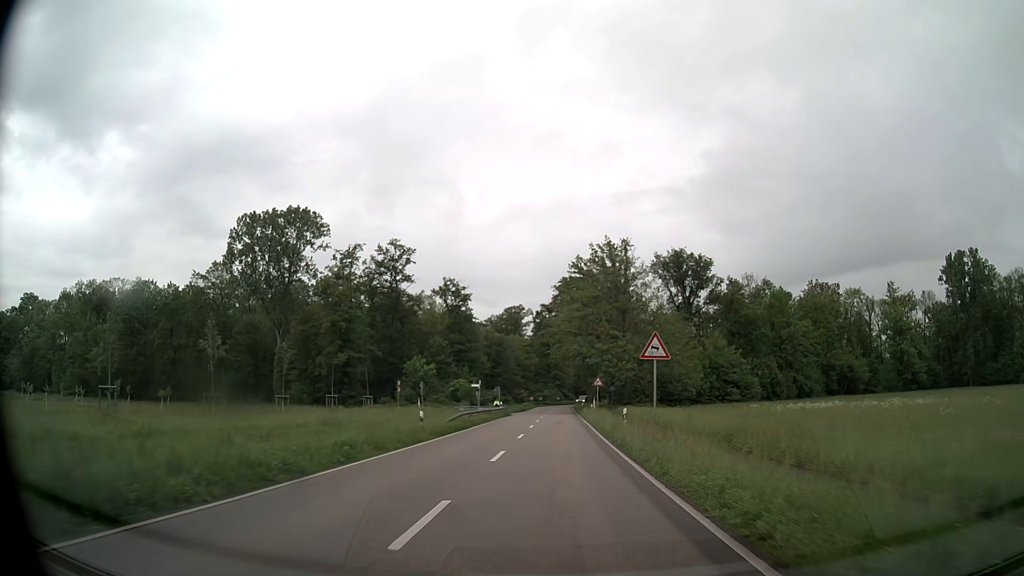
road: secondary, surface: asphalt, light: Day
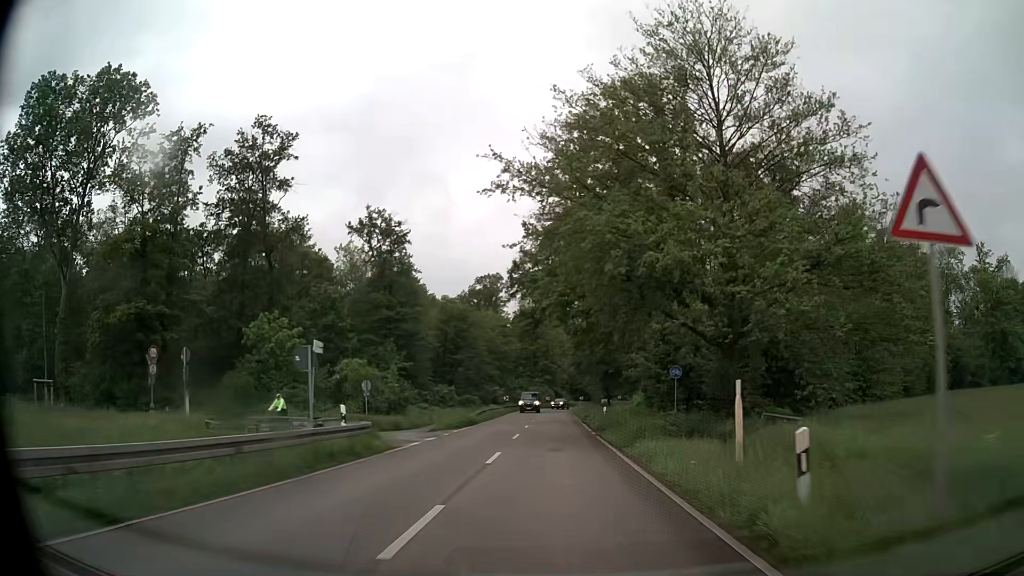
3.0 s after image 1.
(+0.3, +45.6) m; +1°
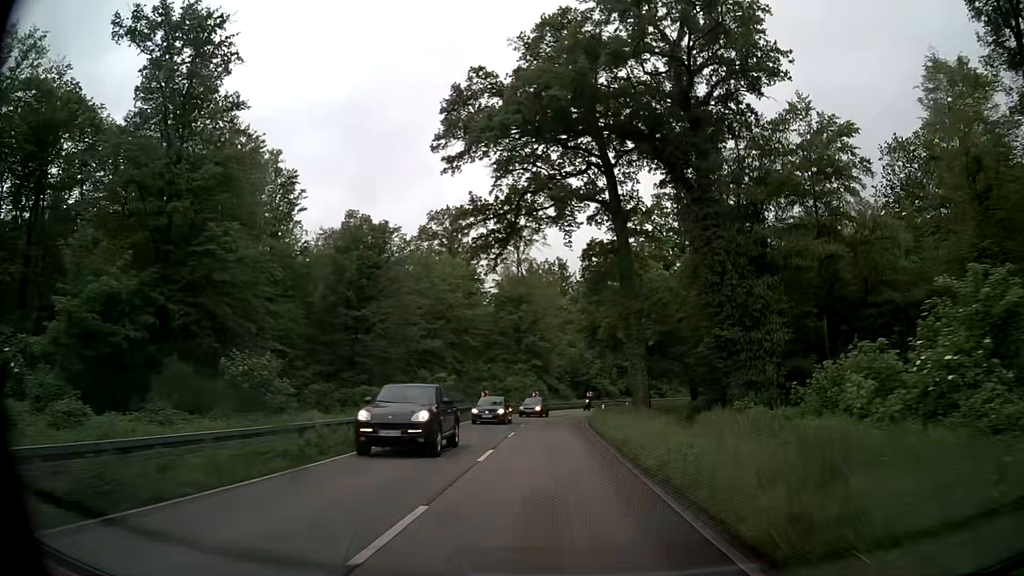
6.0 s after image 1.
(+0.1, +45.6) m; +1°
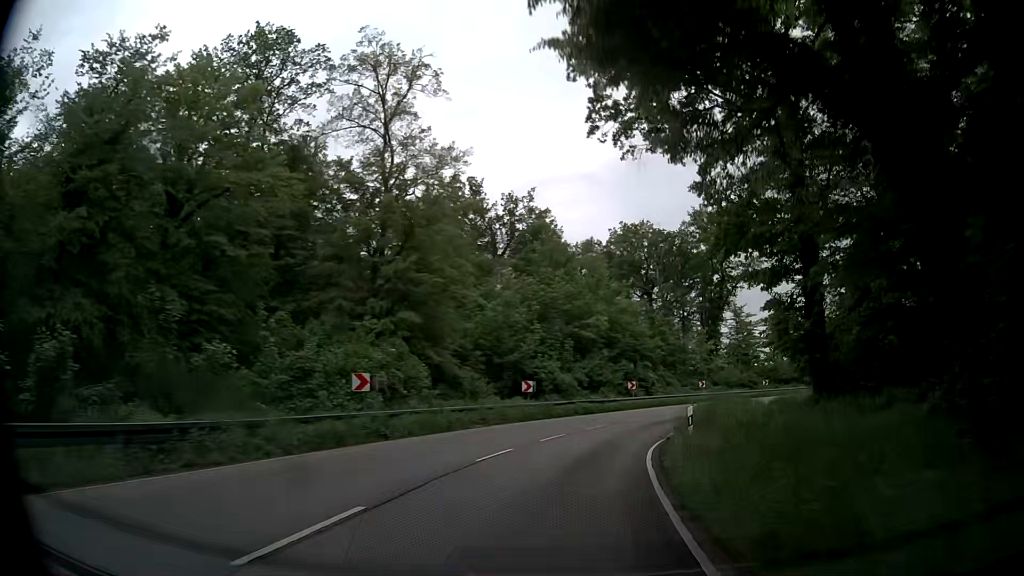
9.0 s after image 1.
(+1.2, +45.6) m; +6°
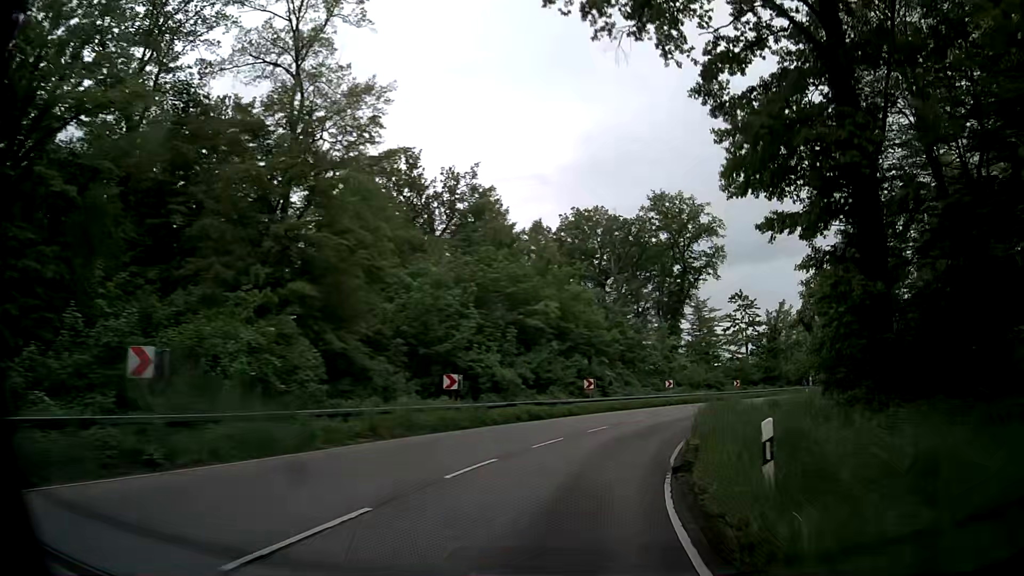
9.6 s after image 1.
(+0.3, +9.1) m; +6°
